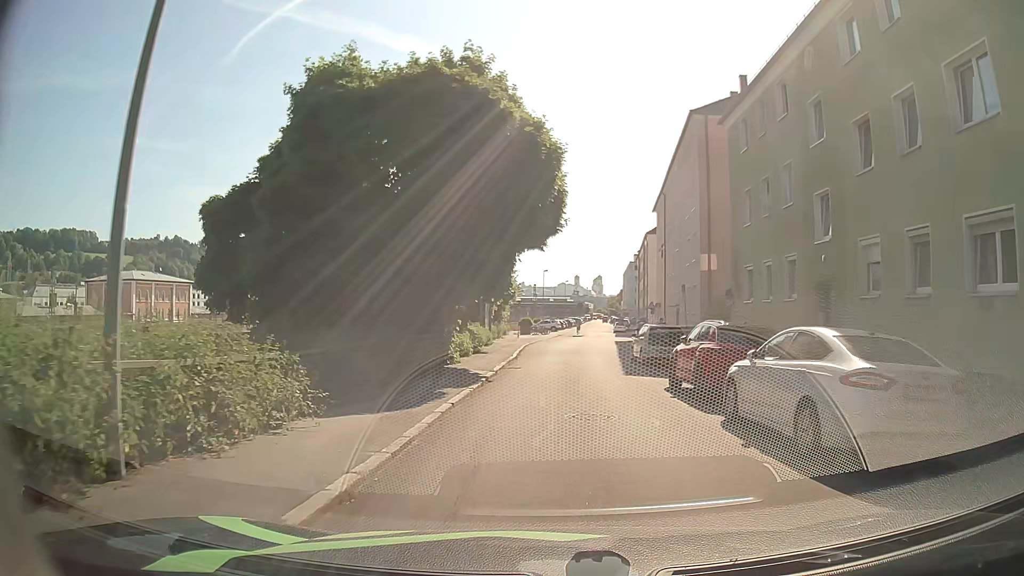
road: residential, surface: asphalt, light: Day
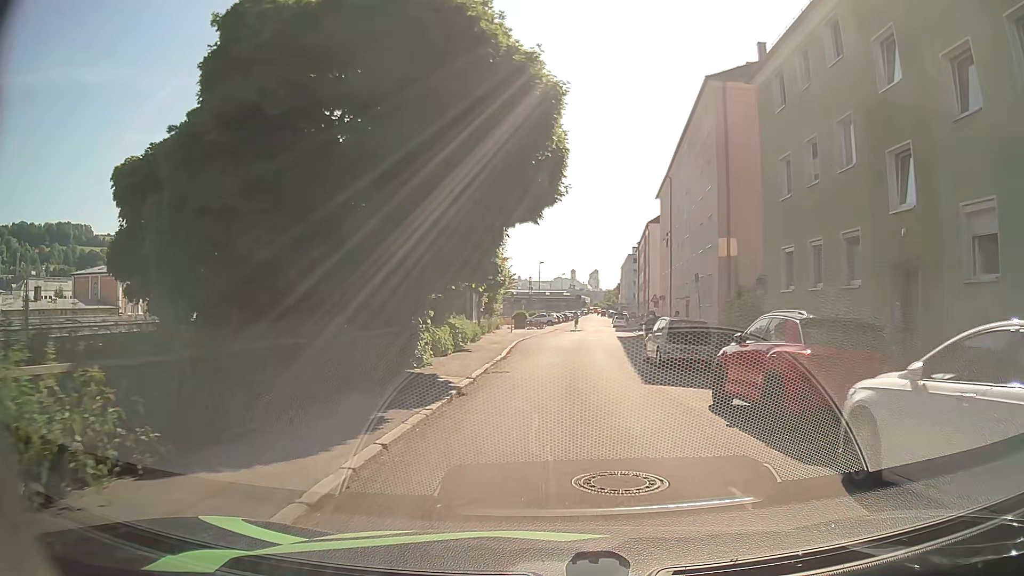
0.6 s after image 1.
(0.0, +4.5) m; +1°
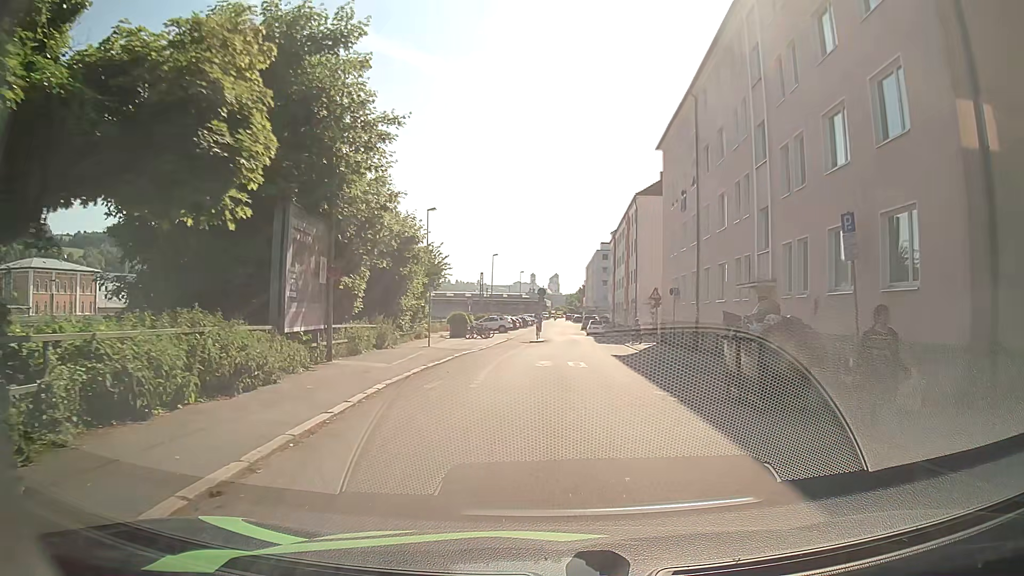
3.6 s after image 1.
(+0.8, +21.2) m; +3°
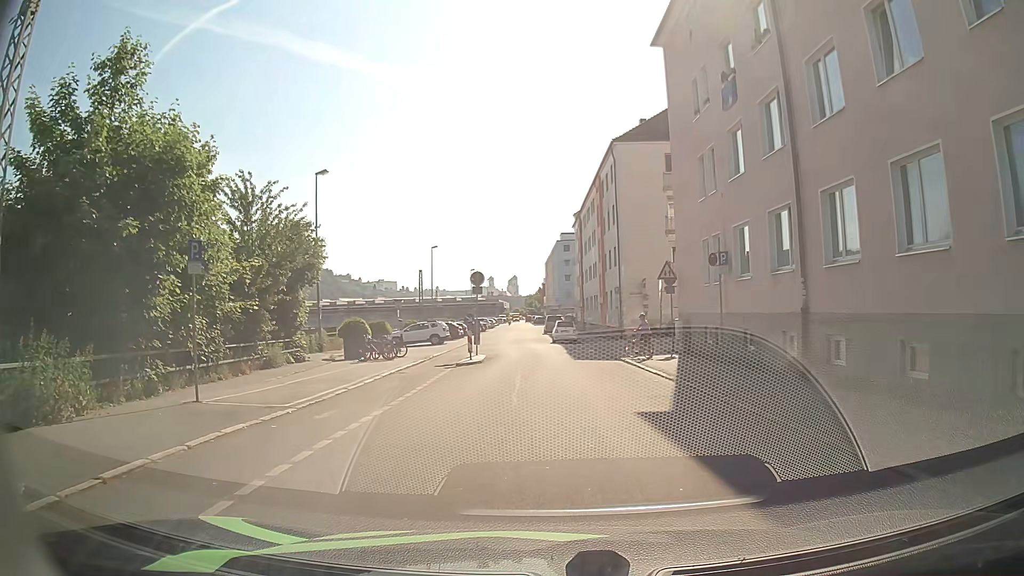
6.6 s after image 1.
(+0.8, +17.7) m; +3°
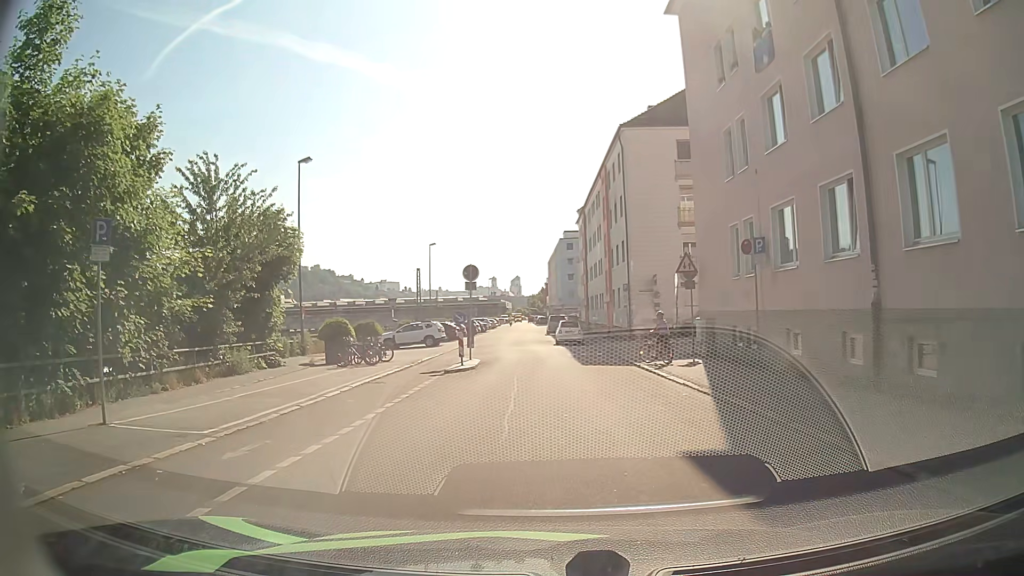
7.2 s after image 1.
(0.0, +3.2) m; +1°
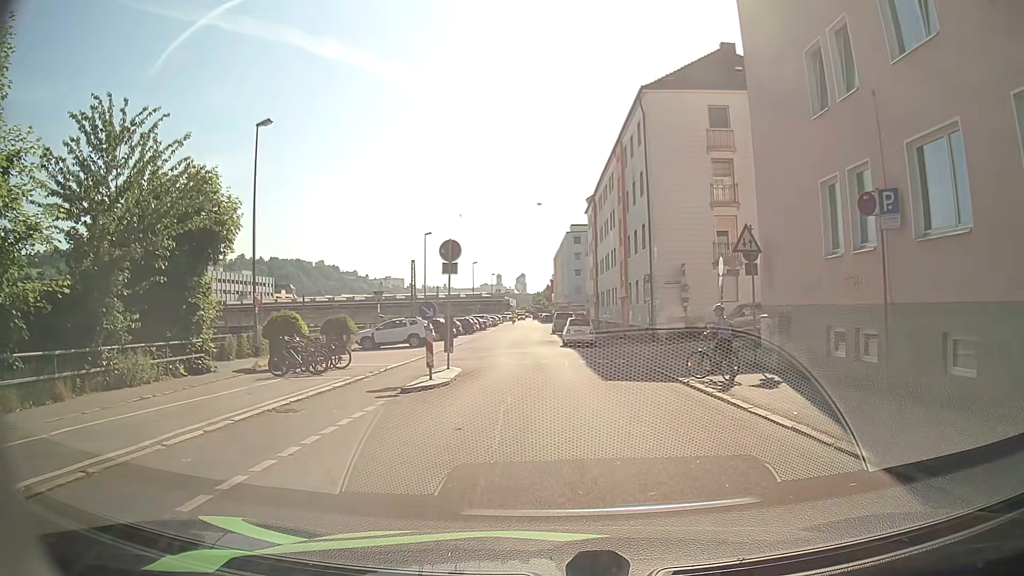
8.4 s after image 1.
(-0.1, +6.5) m; -1°
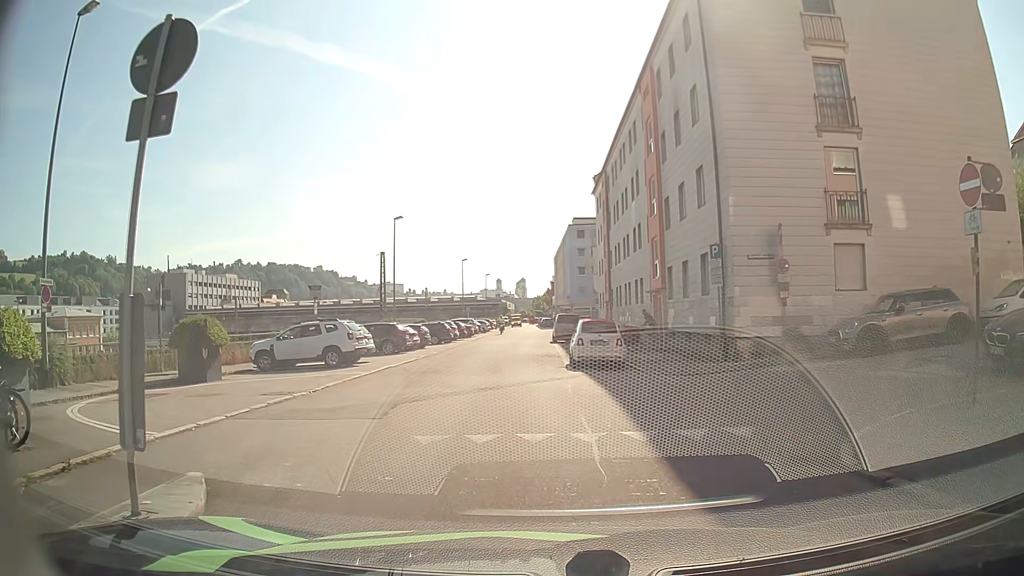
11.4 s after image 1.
(0.0, +13.6) m; 0°
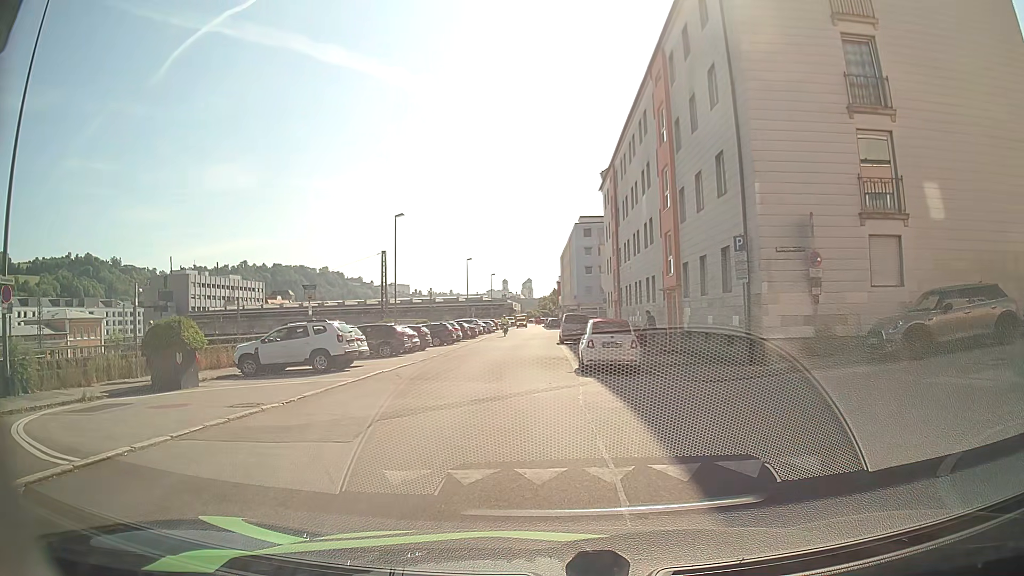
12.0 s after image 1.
(0.0, +1.8) m; 0°
